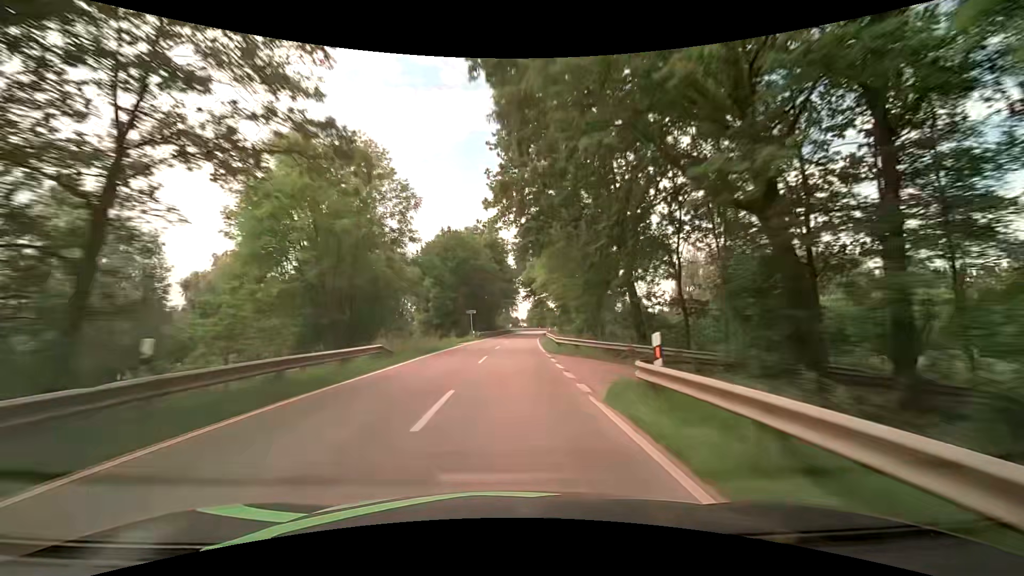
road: tertiary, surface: asphalt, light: Day
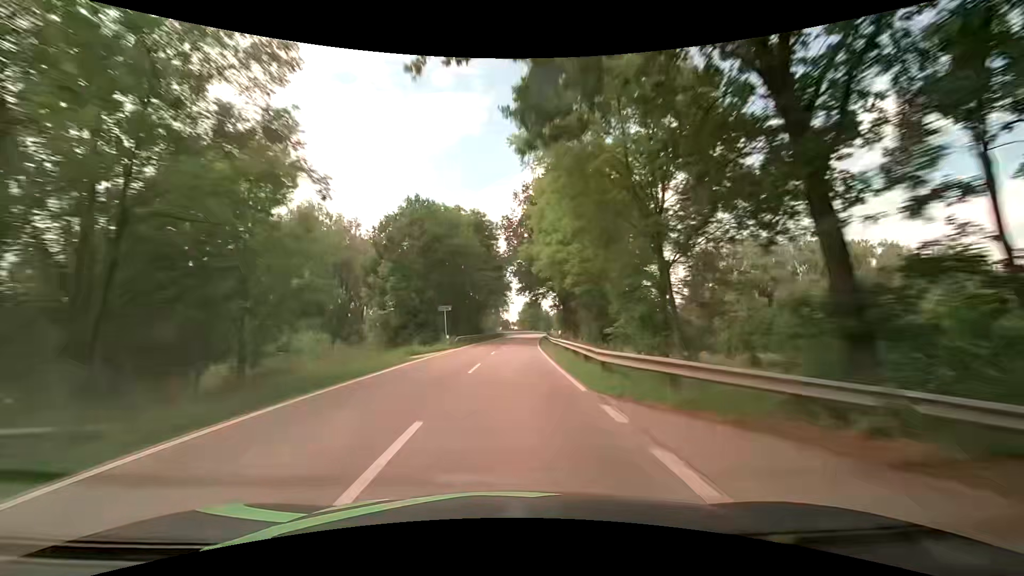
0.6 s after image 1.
(+0.2, +15.8) m; +1°
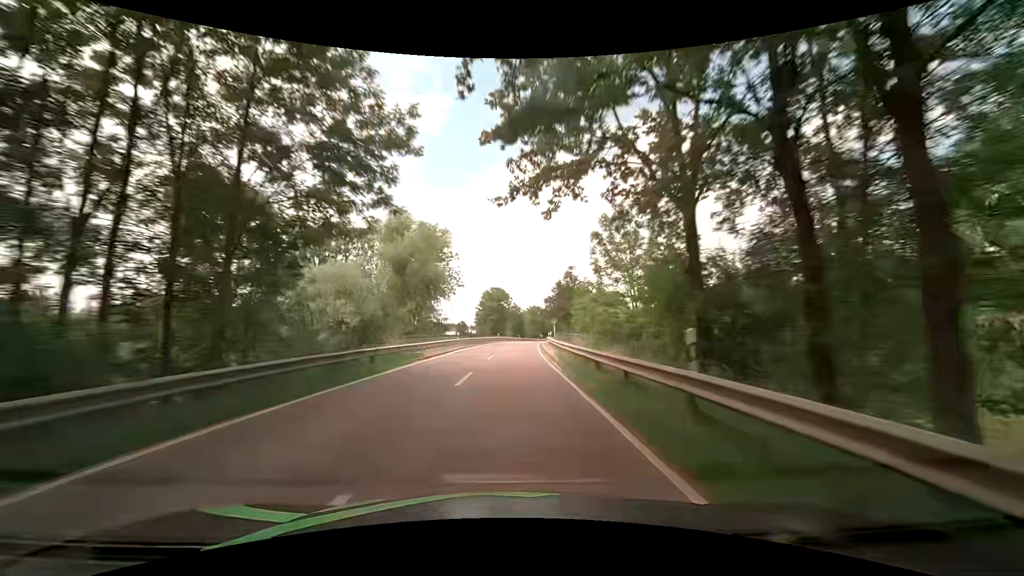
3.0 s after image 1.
(+2.4, +63.0) m; +5°
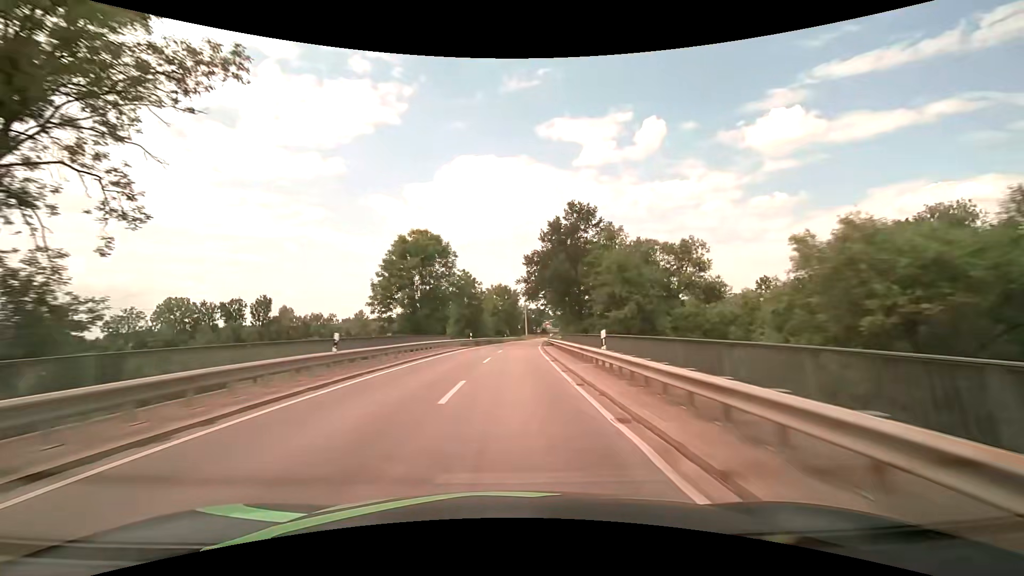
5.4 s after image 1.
(+2.2, +63.1) m; +4°
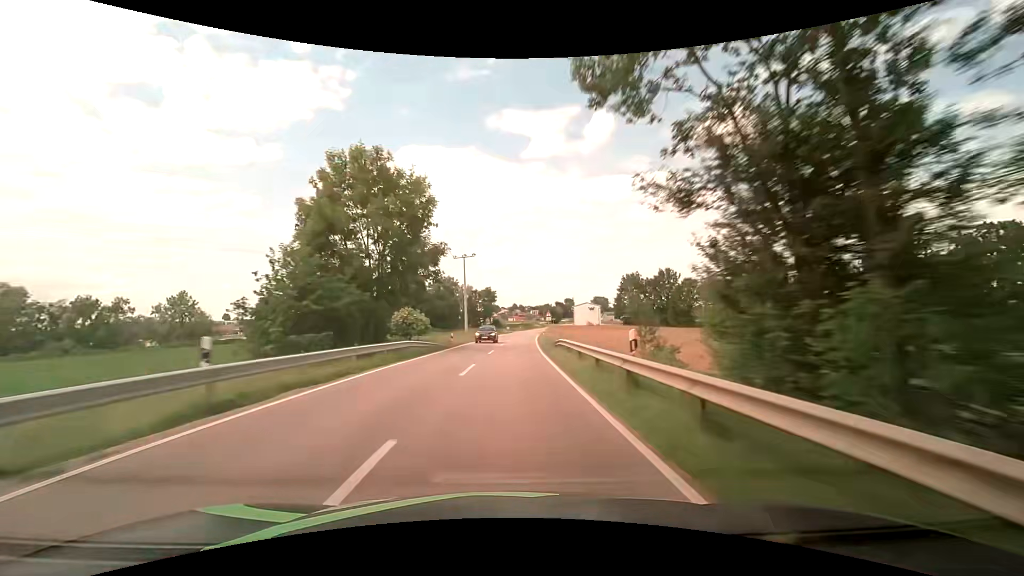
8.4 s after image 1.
(+4.1, +79.2) m; +6°
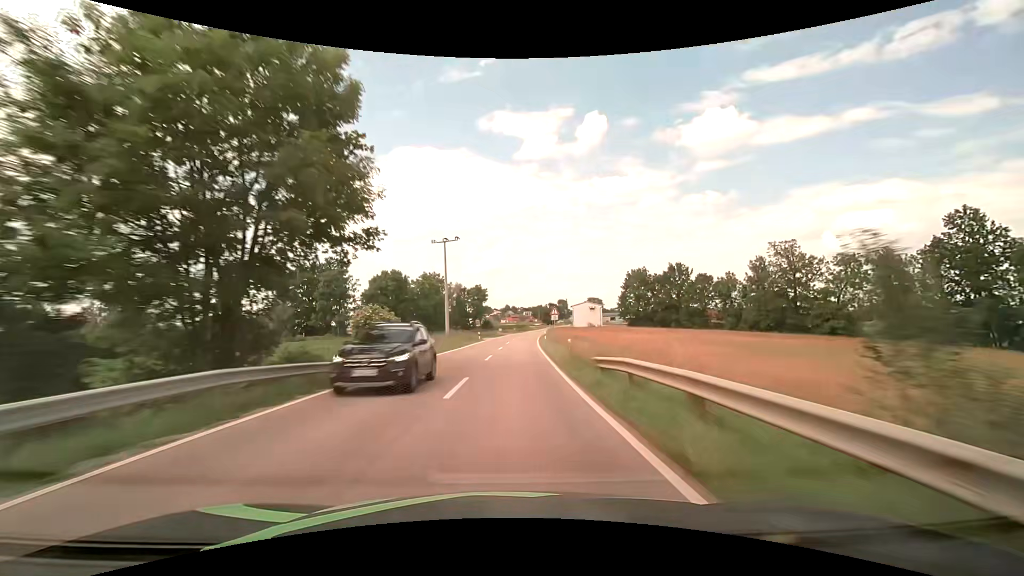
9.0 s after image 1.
(+0.2, +15.9) m; +1°
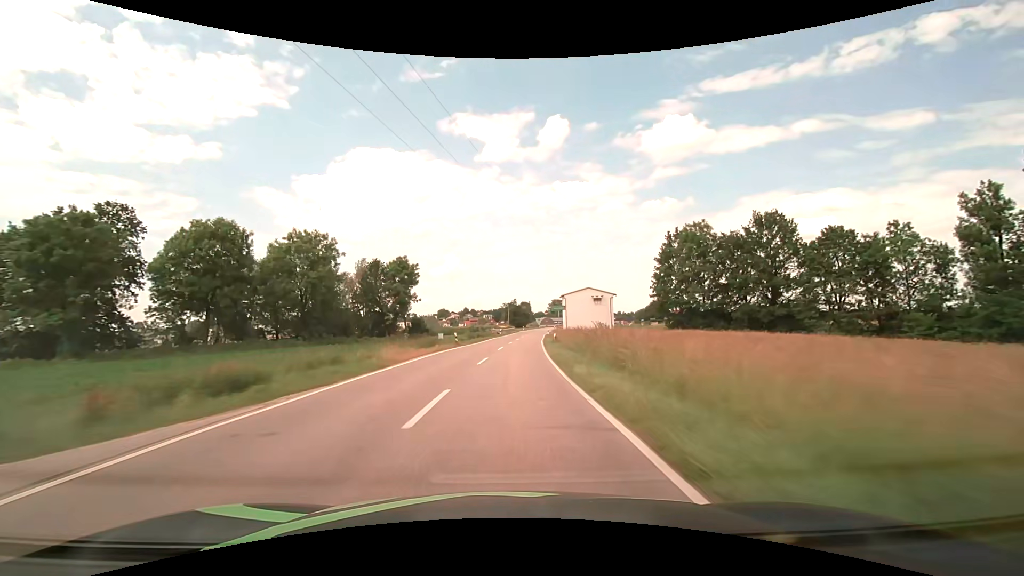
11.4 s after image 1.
(+2.3, +63.5) m; +5°
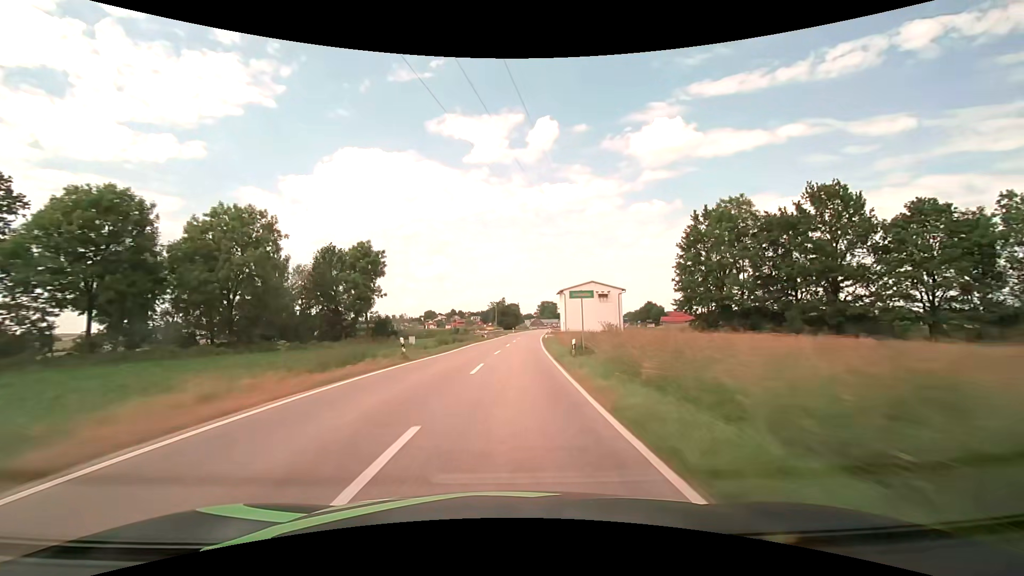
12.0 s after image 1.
(+0.1, +15.8) m; +1°
(0, +10) (0, +20) (+1, +30) (+1, +40) (+2, +50) (+3, +60) (+3, +70) (+4, +80) (+5, +90) (+6, +100) m
